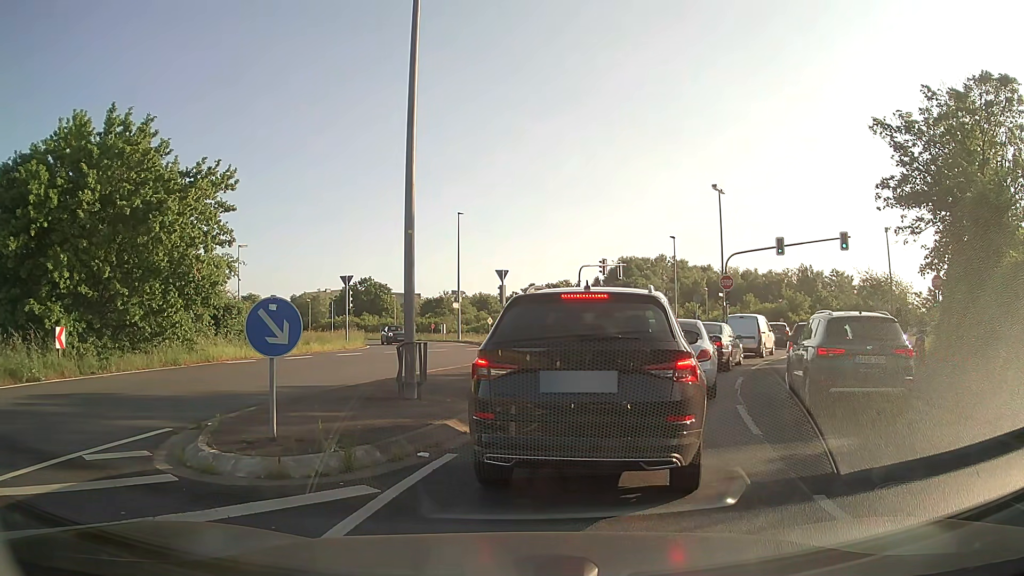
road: unclassified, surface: asphalt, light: Day
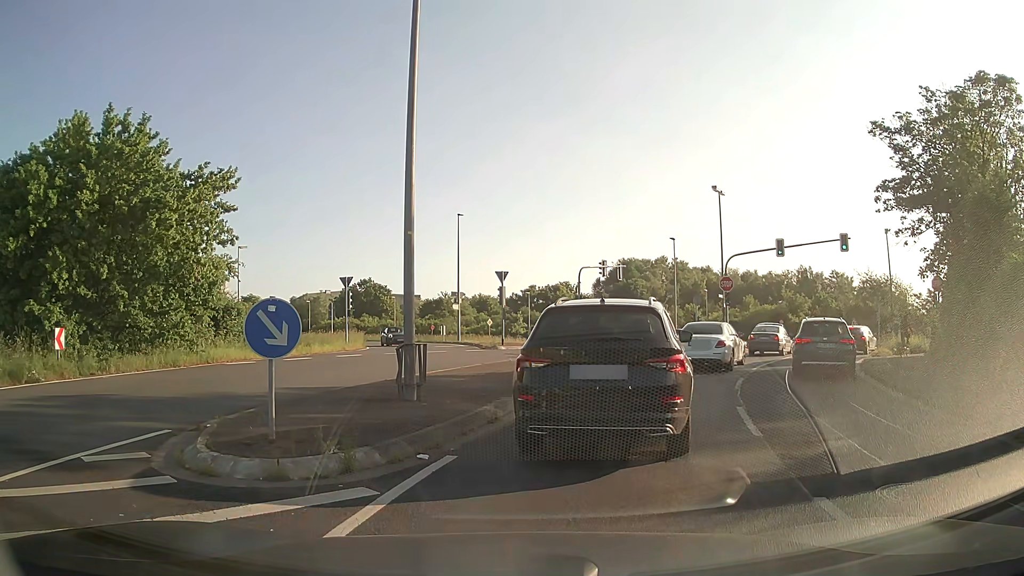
(0.0, 0.0) m; 0°
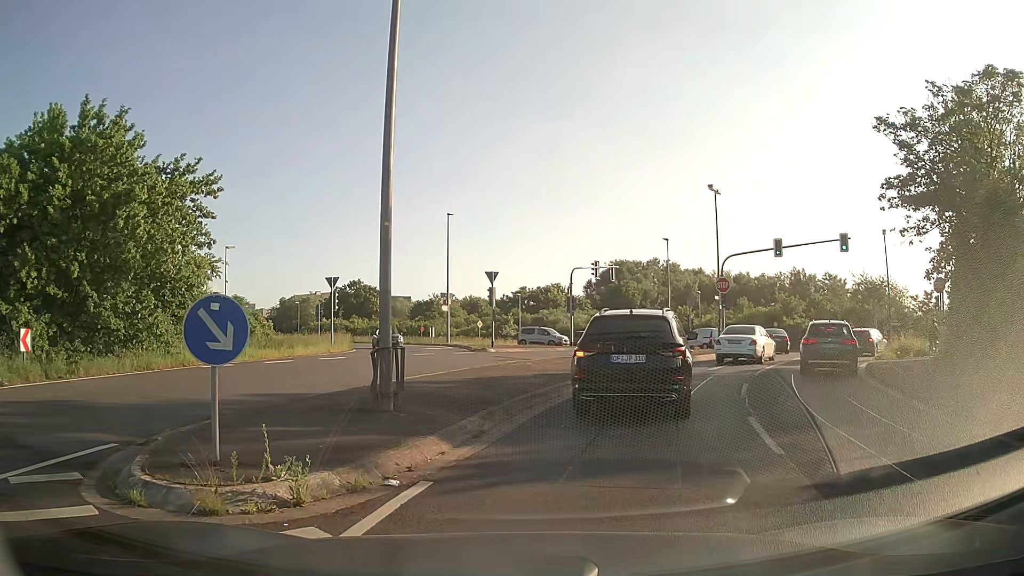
(0.0, +1.2) m; +2°
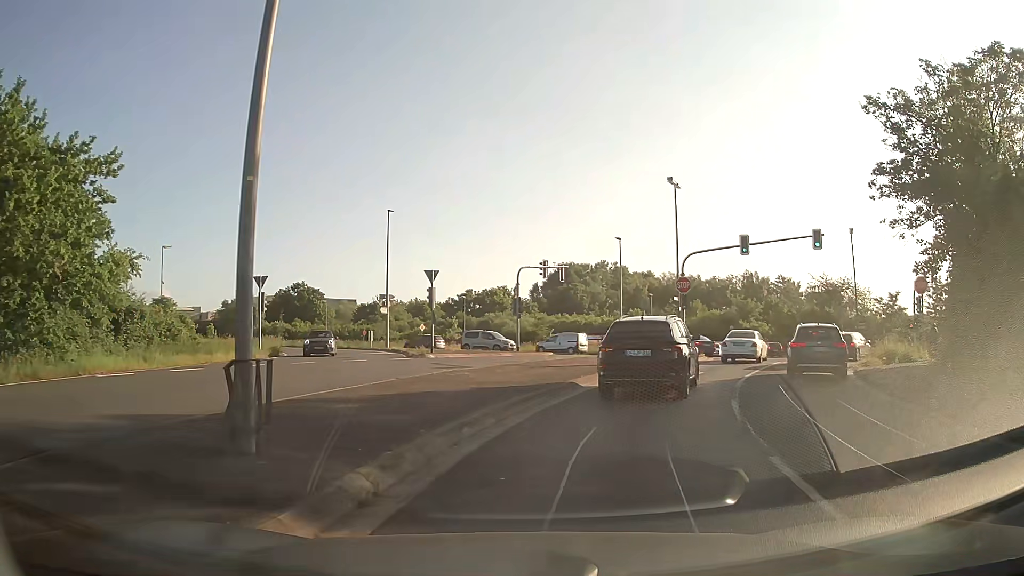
(+0.1, +3.4) m; +5°
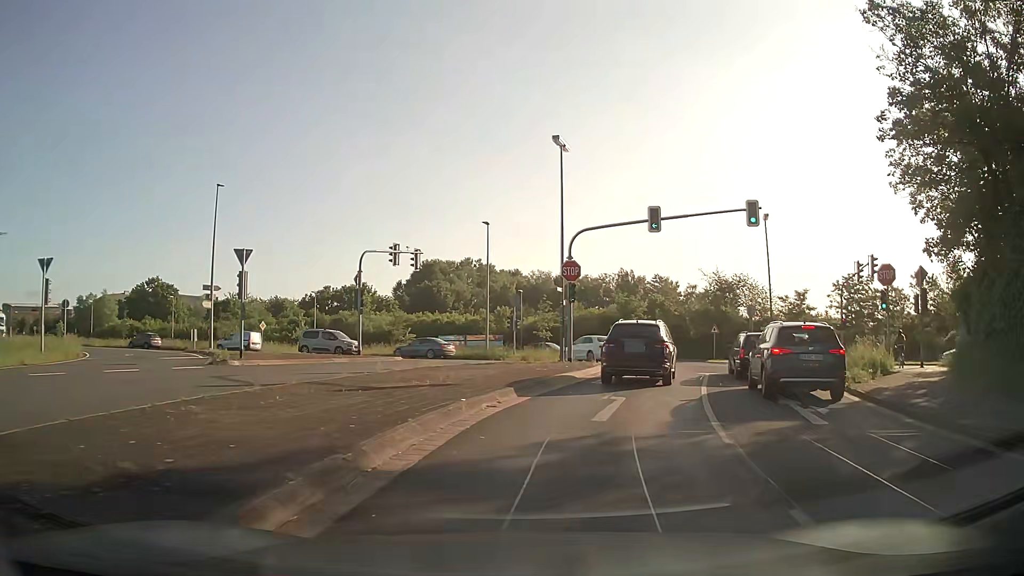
(+1.0, +9.0) m; +12°
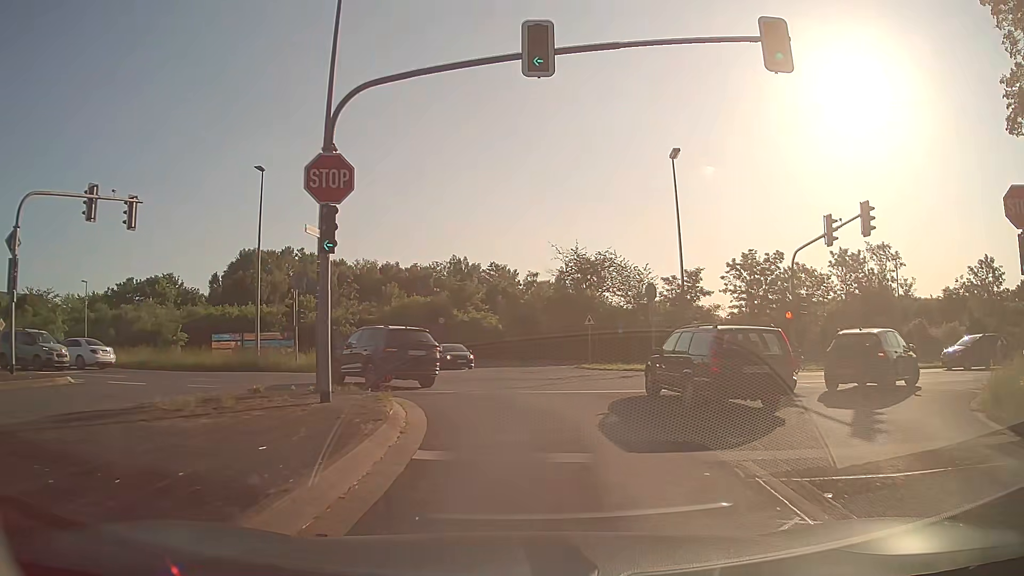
(+1.9, +16.7) m; +14°
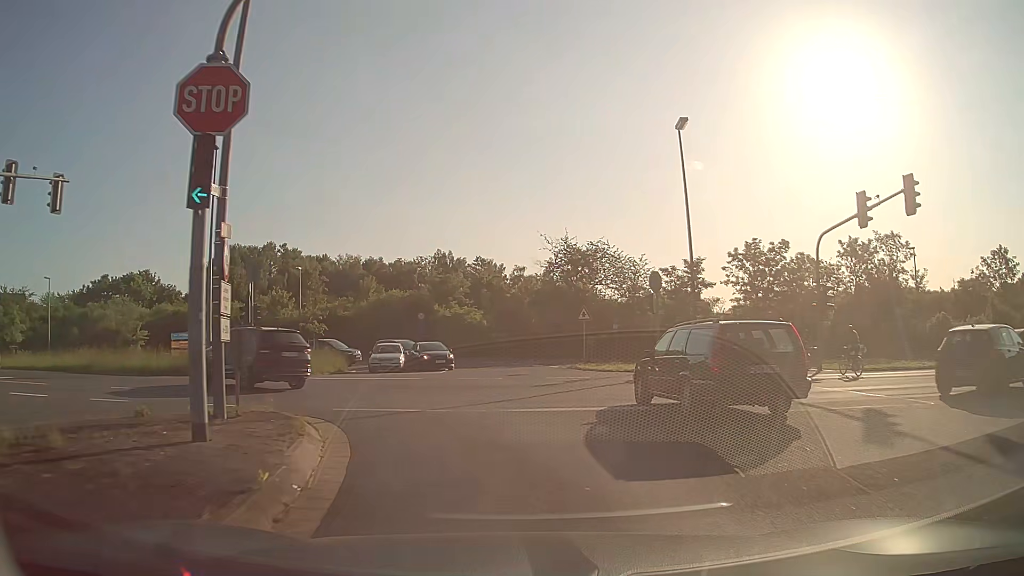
(0.0, +4.2) m; +1°
